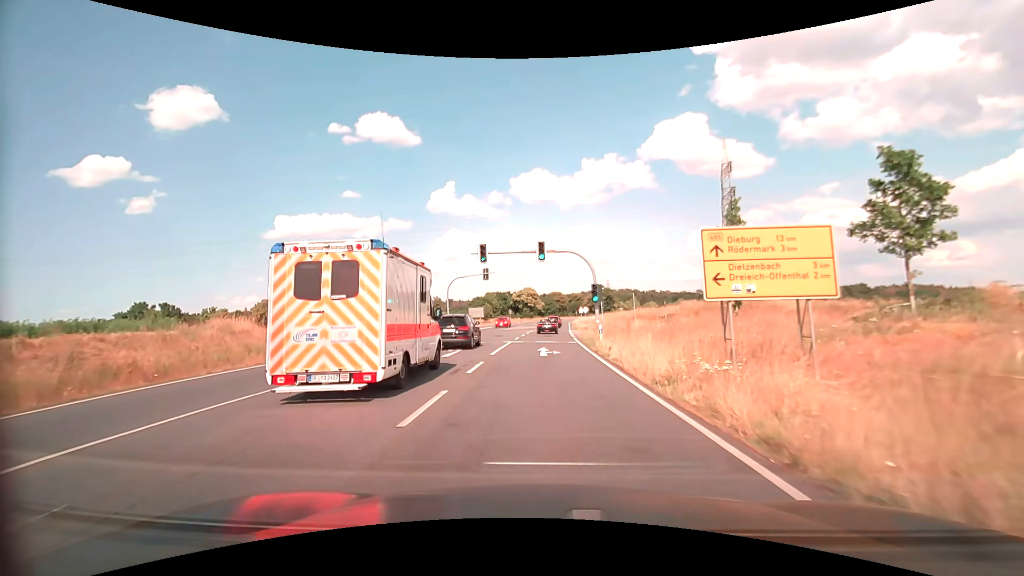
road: primary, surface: asphalt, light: Day
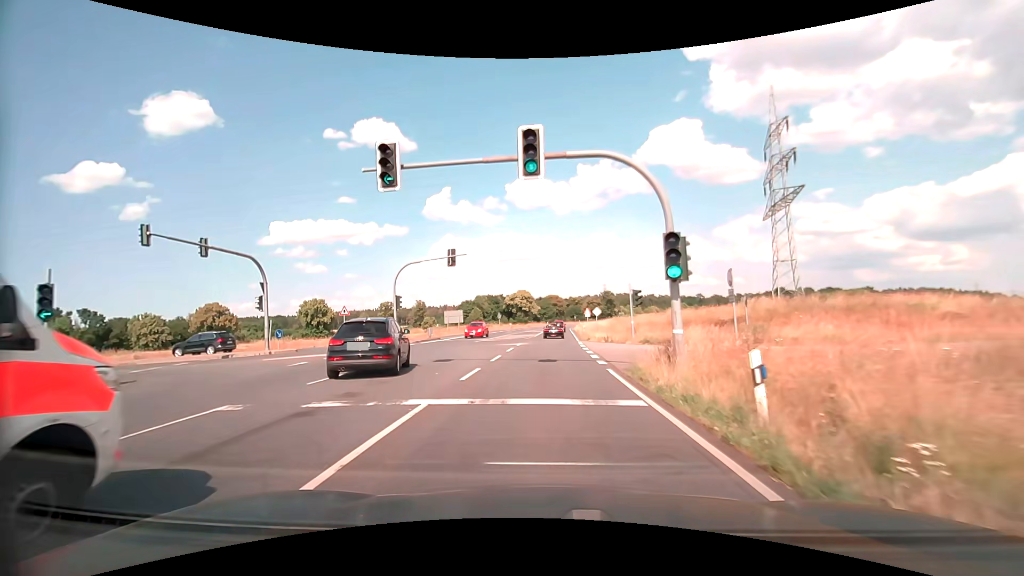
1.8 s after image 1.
(0.0, +19.7) m; 0°
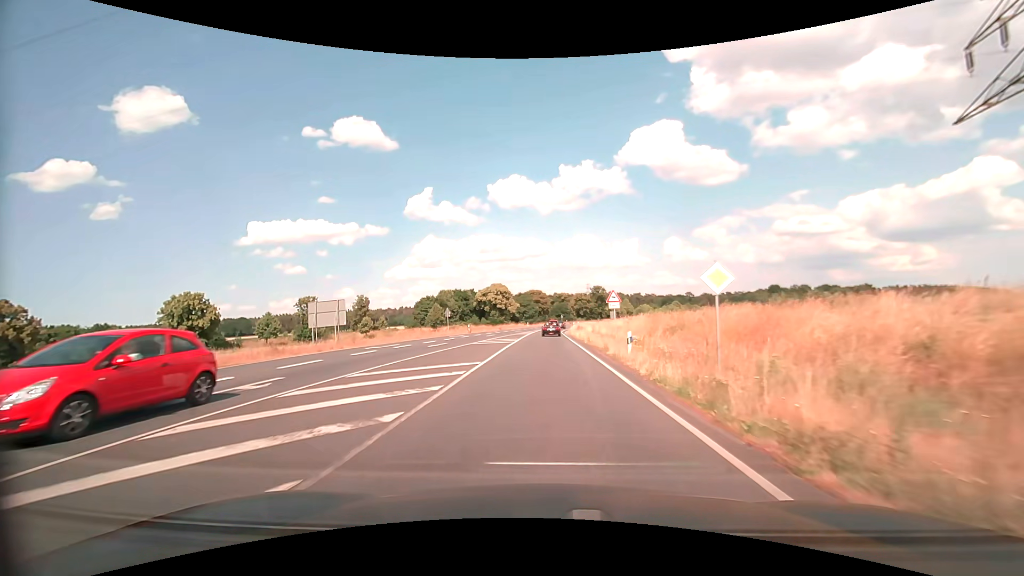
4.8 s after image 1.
(+0.7, +38.5) m; +2°
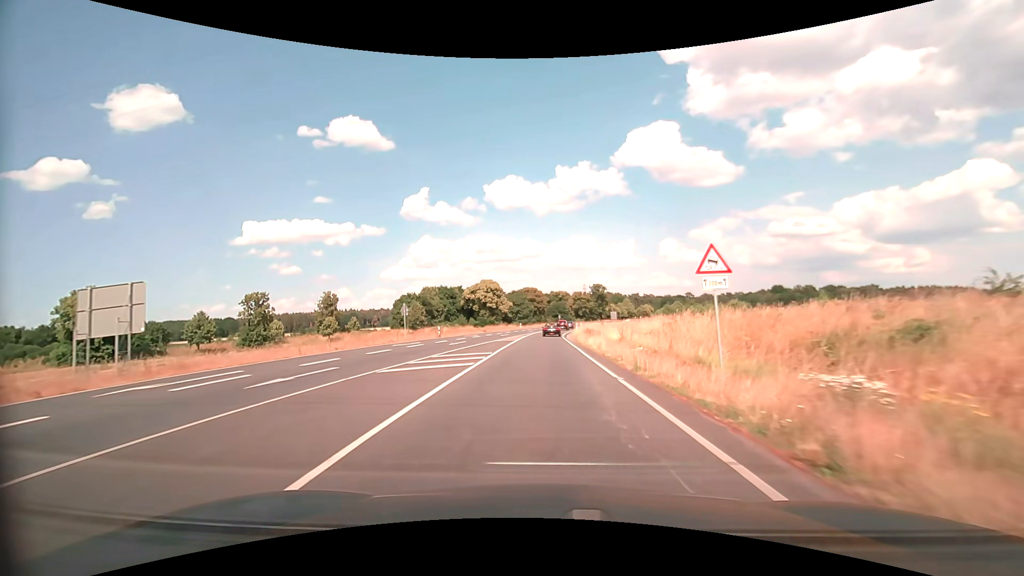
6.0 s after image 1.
(0.0, +17.5) m; 0°
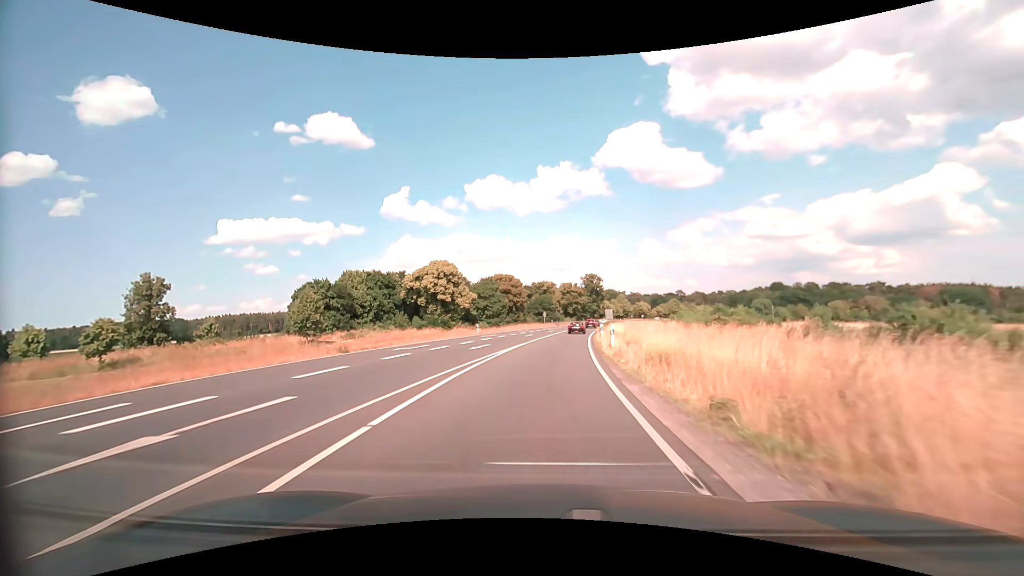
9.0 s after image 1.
(+0.6, +46.4) m; +3°
